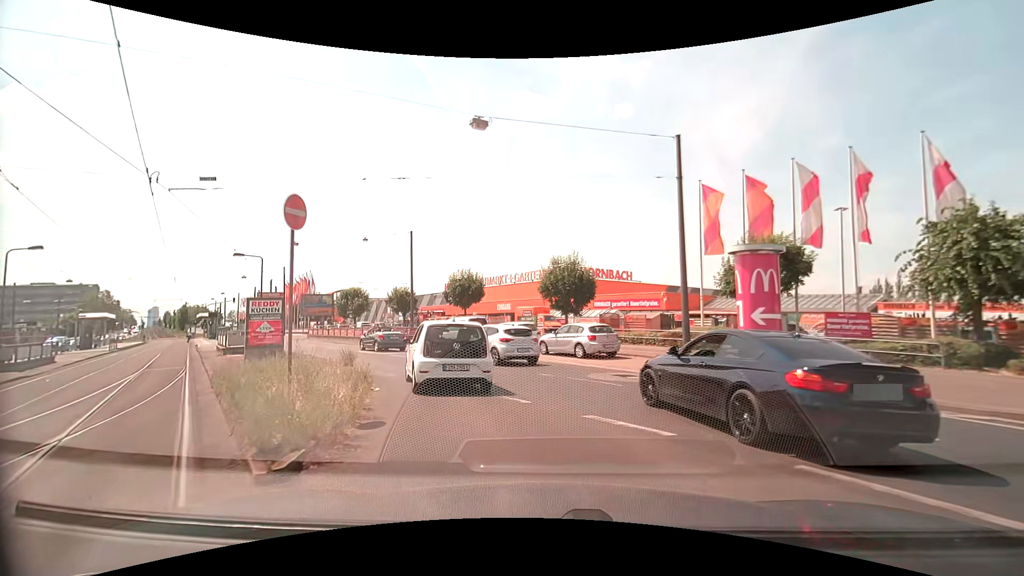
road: secondary_link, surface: asphalt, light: Day
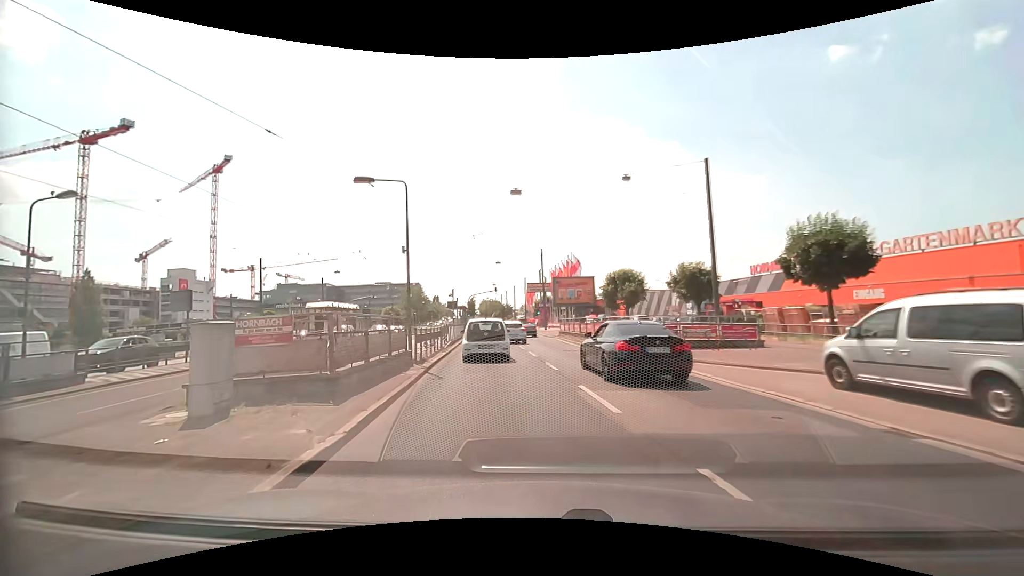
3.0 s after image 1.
(-4.6, +19.8) m; -30°
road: primary
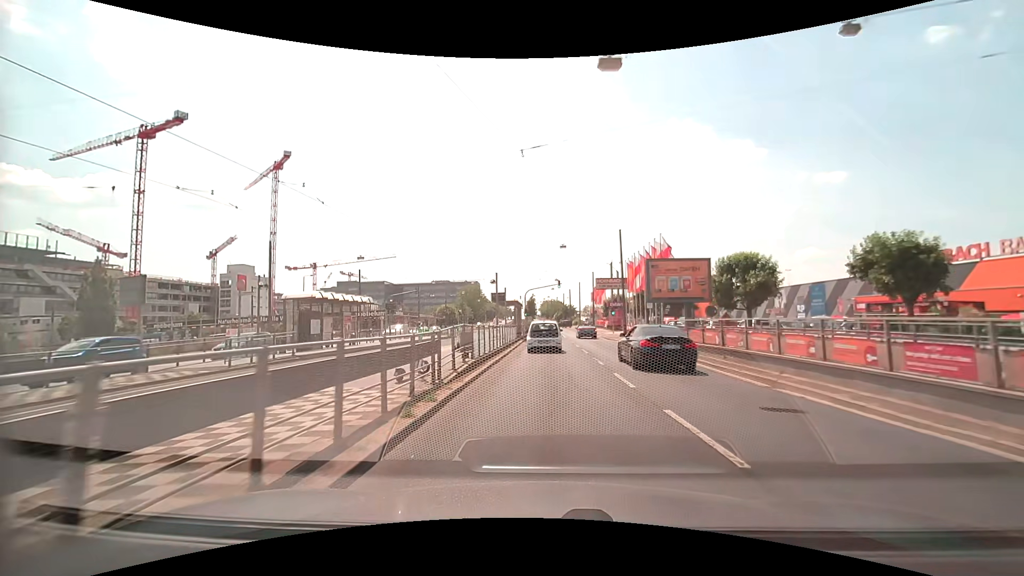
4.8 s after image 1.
(-1.5, +14.6) m; -7°
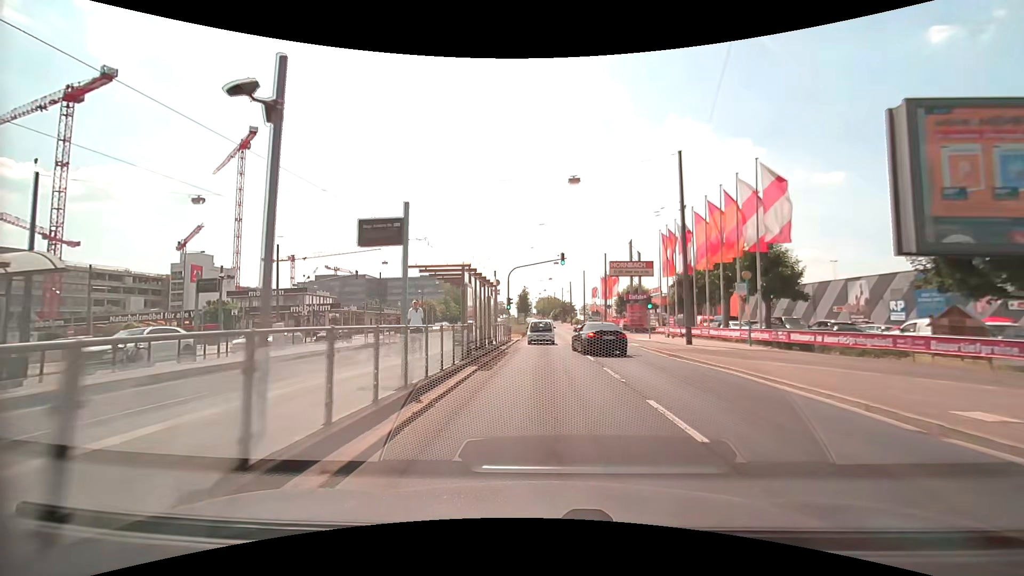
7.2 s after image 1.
(+0.1, +23.5) m; 0°
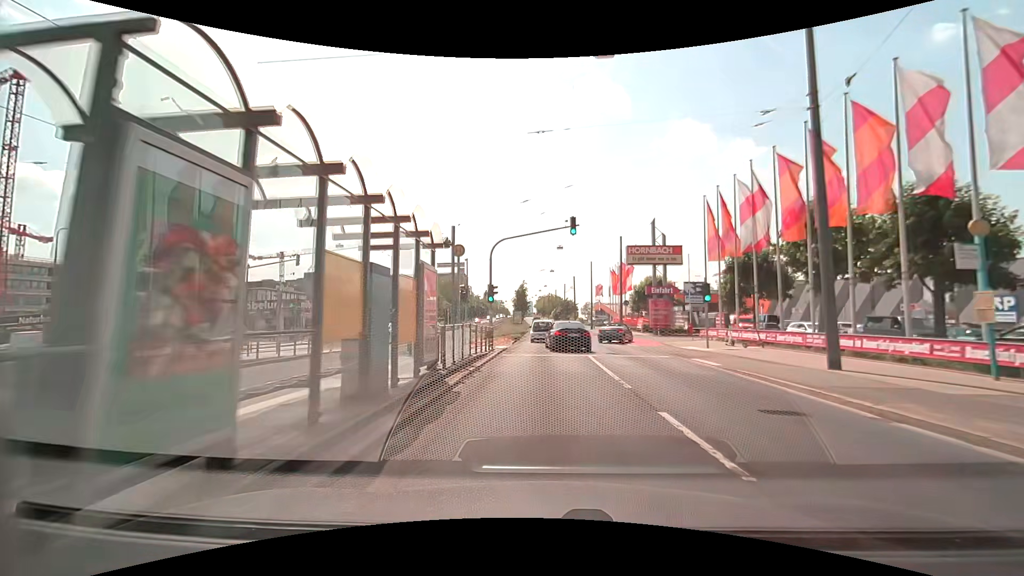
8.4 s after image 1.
(0.0, +13.3) m; 0°
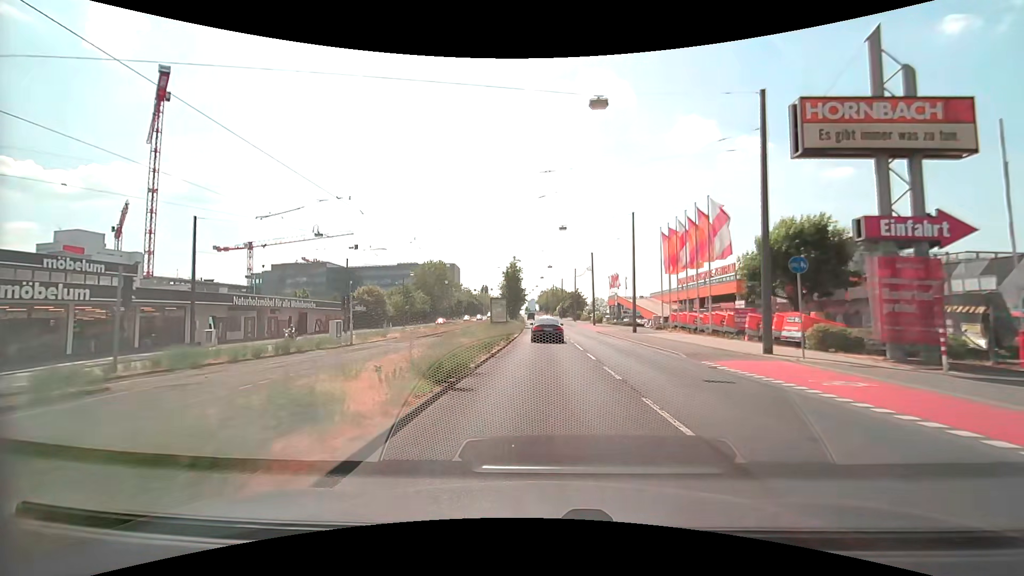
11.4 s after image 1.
(-0.2, +34.3) m; 0°
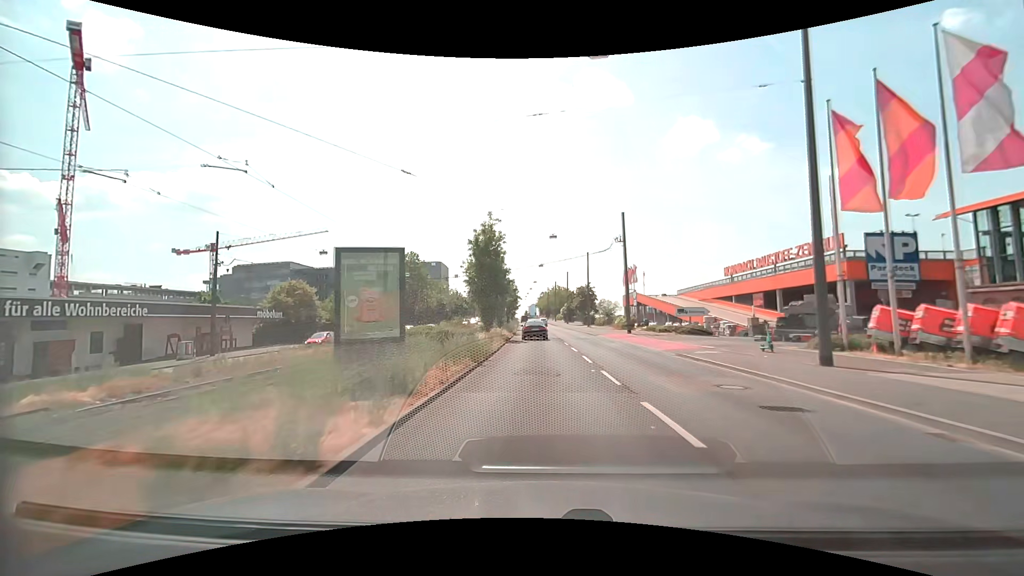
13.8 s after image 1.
(0.0, +29.1) m; 0°
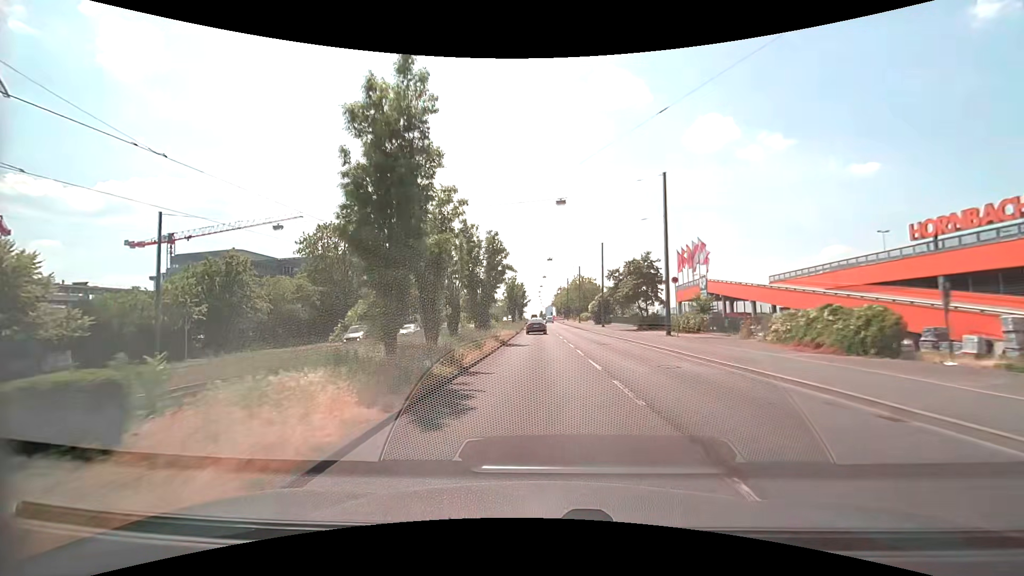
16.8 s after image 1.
(-0.3, +38.6) m; -2°
(0, +10) (0, +20) (0, +30) (0, +40) (-1, +50) (-1, +60) (-1, +70) (-1, +80) (-1, +90) (-1, +100) m
